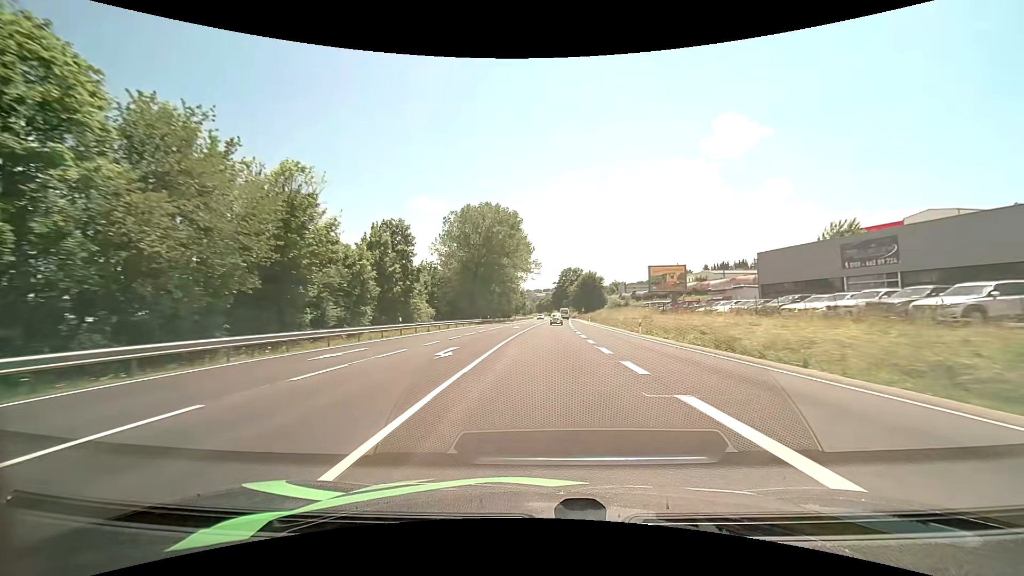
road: primary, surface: asphalt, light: Day
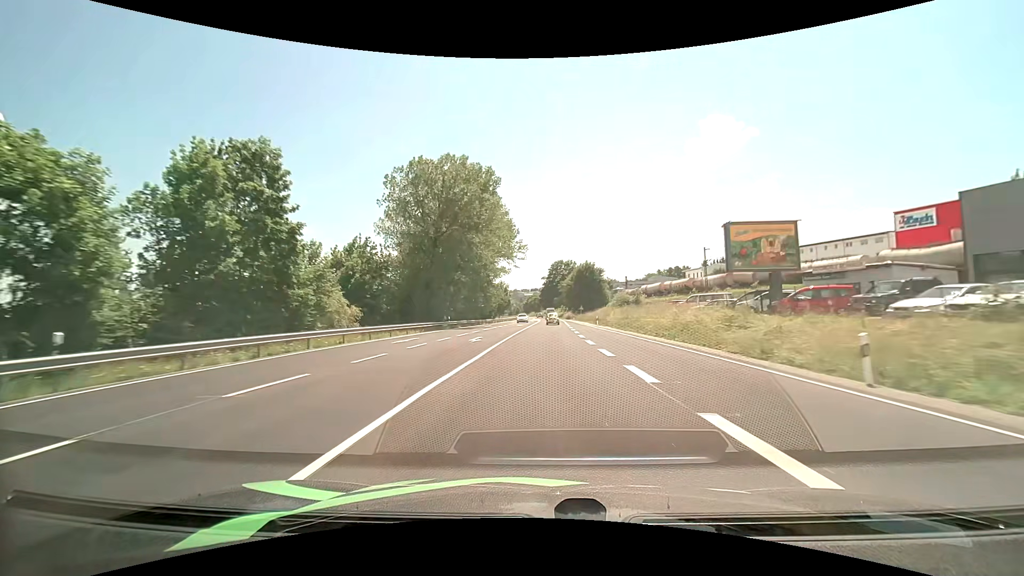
(+0.4, +25.8) m; +1°
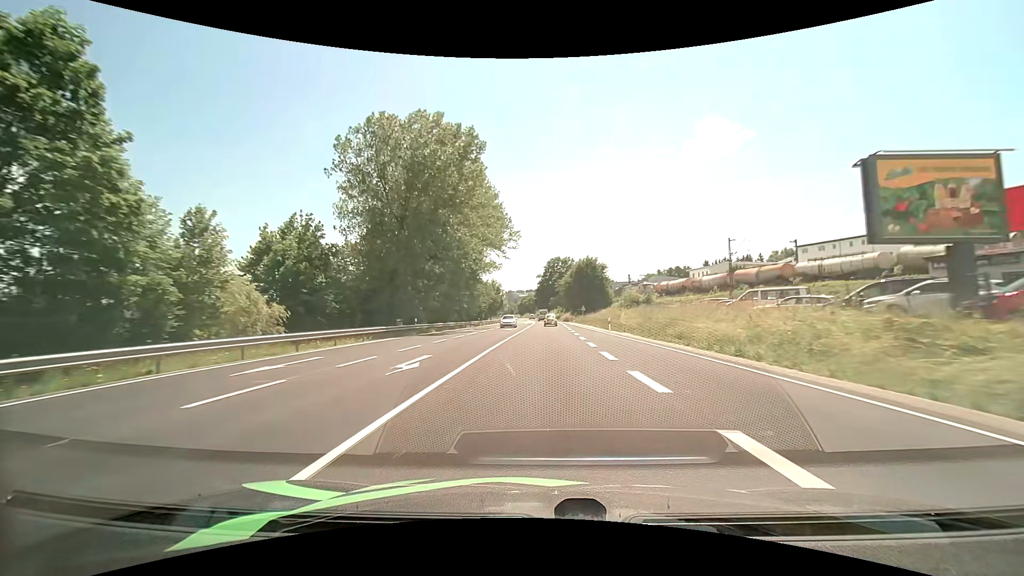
(+0.1, +13.0) m; +1°
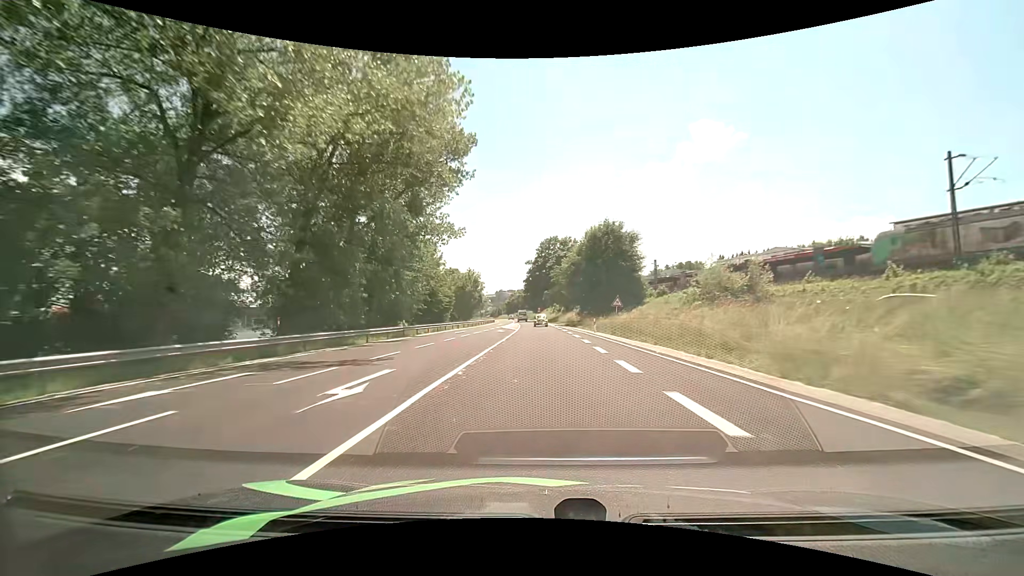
(+0.5, +39.4) m; +1°
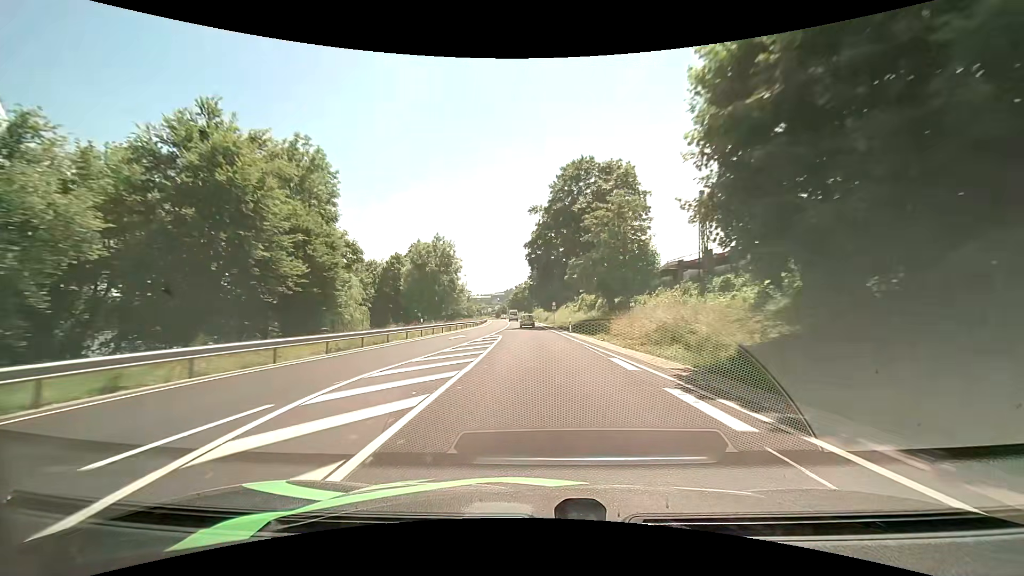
(-0.4, +53.9) m; -1°
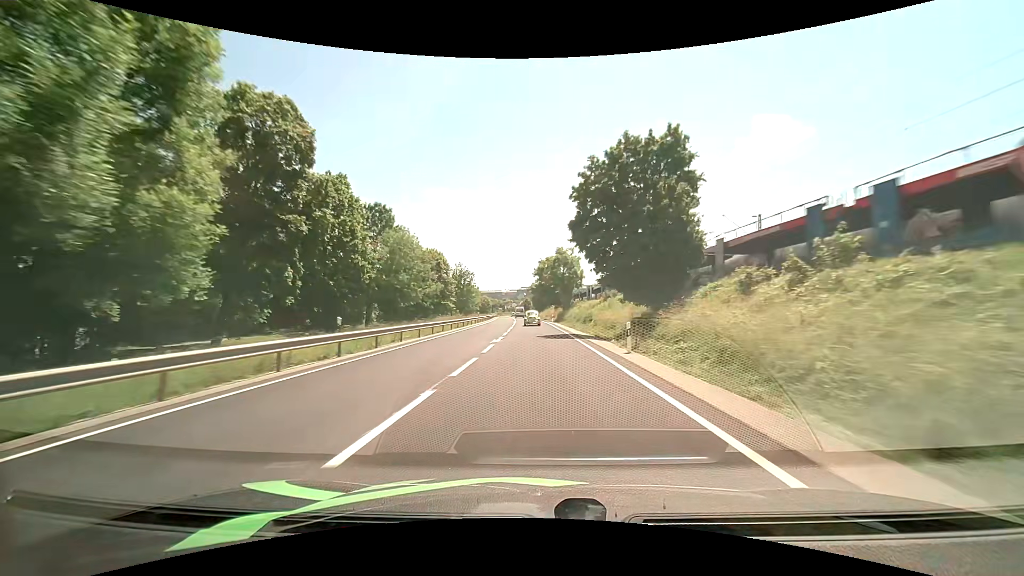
(-2.2, +68.9) m; -3°
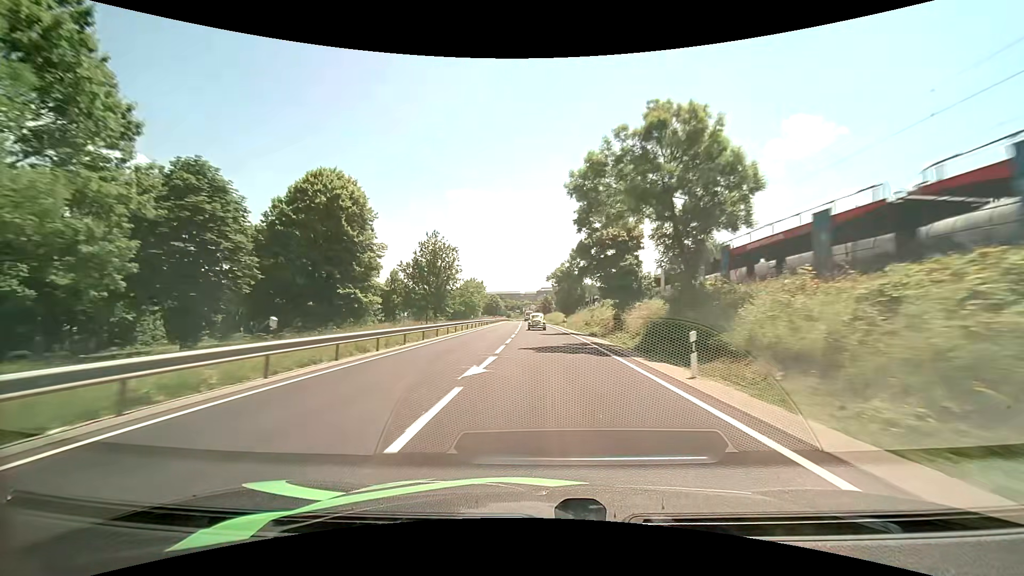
(-1.2, +53.6) m; -2°
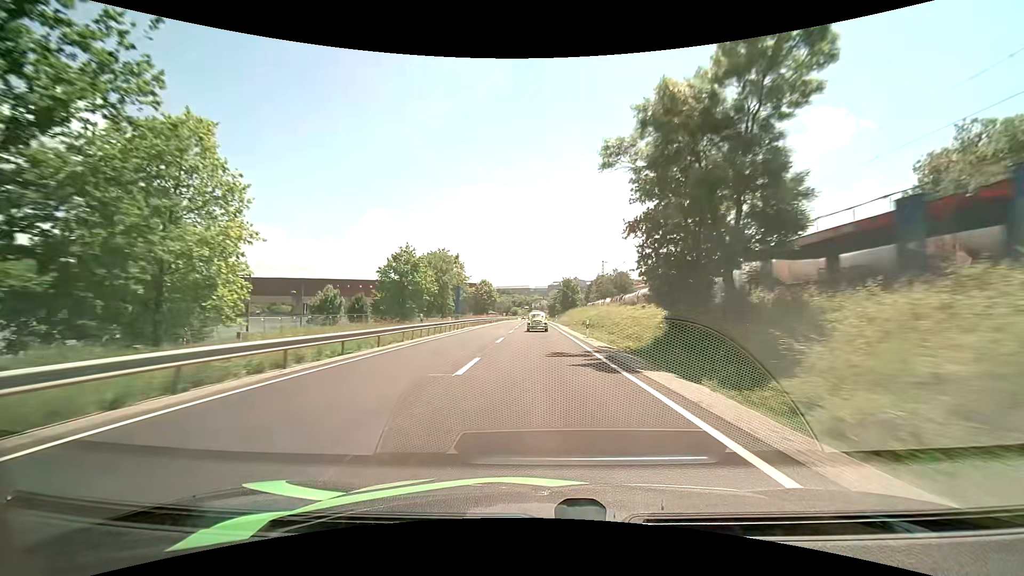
(-0.8, +66.8) m; -1°
(0, +10) (0, +20) (0, +30) (0, +40) (0, +50) (0, +60) (0, +70) (0, +80) (0, +90) (0, +100) m
